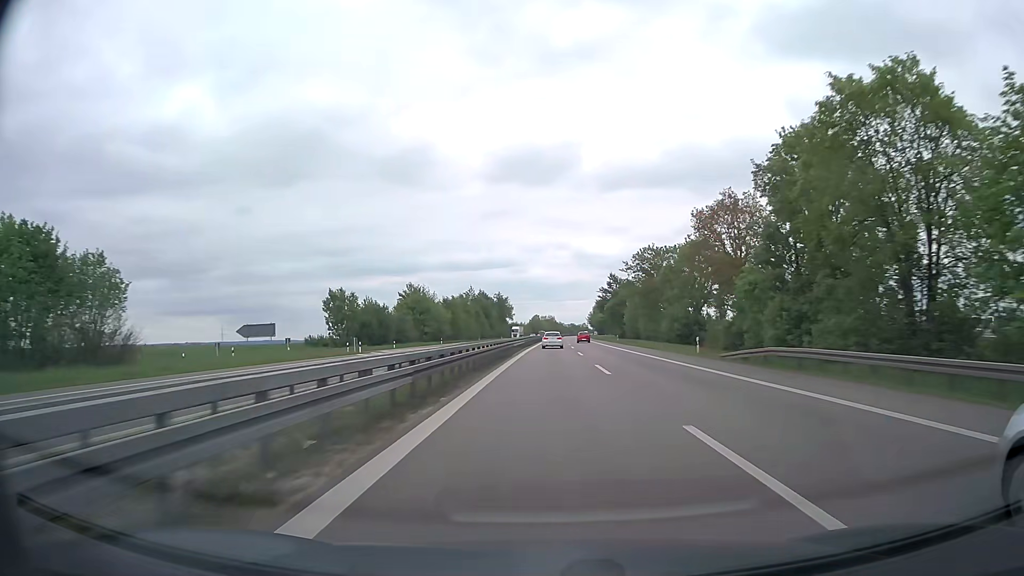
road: trunk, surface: asphalt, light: Day
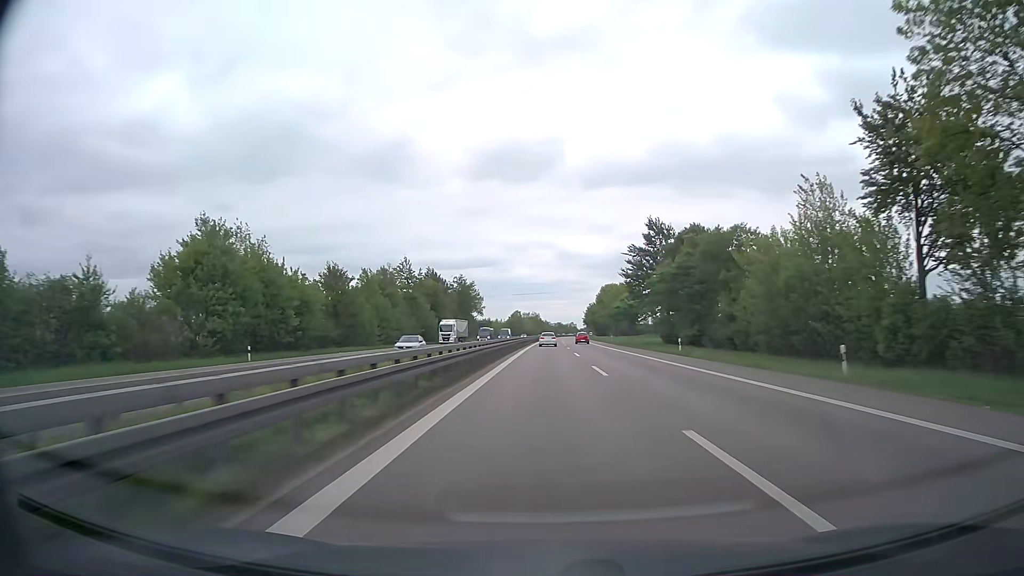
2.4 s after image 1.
(+0.8, +72.9) m; +1°
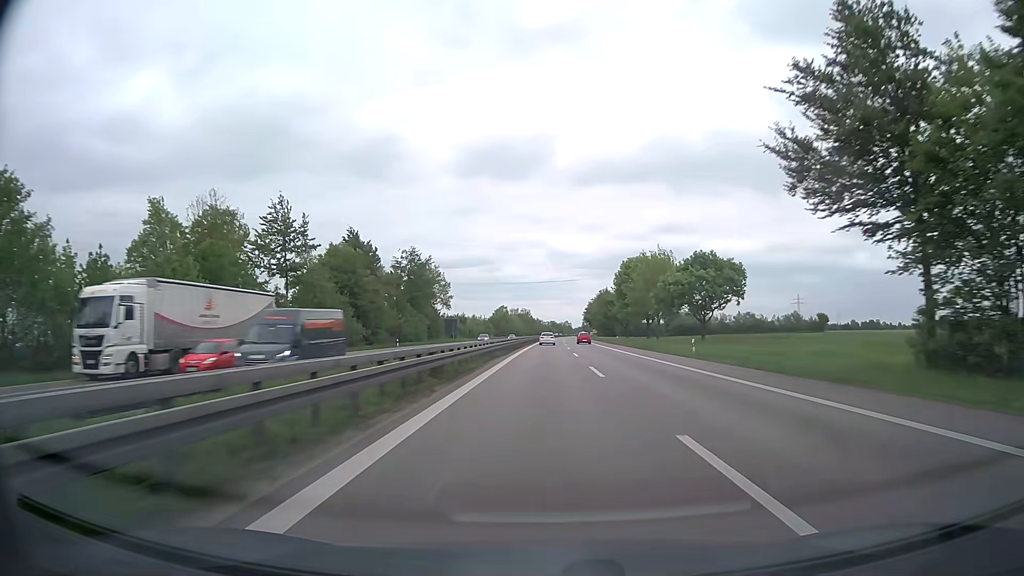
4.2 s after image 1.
(+0.4, +54.8) m; +1°
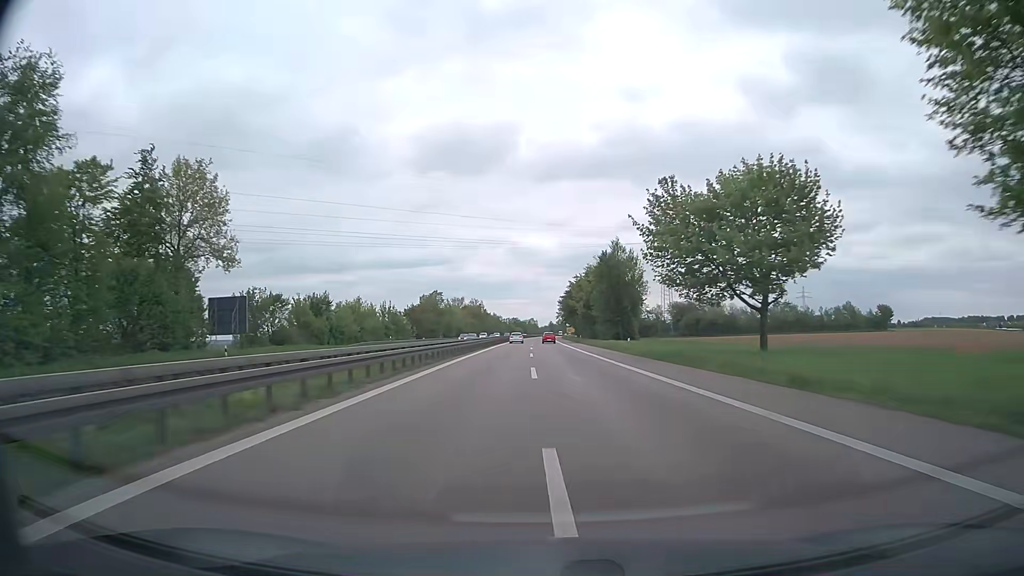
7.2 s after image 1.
(+2.5, +91.5) m; +3°
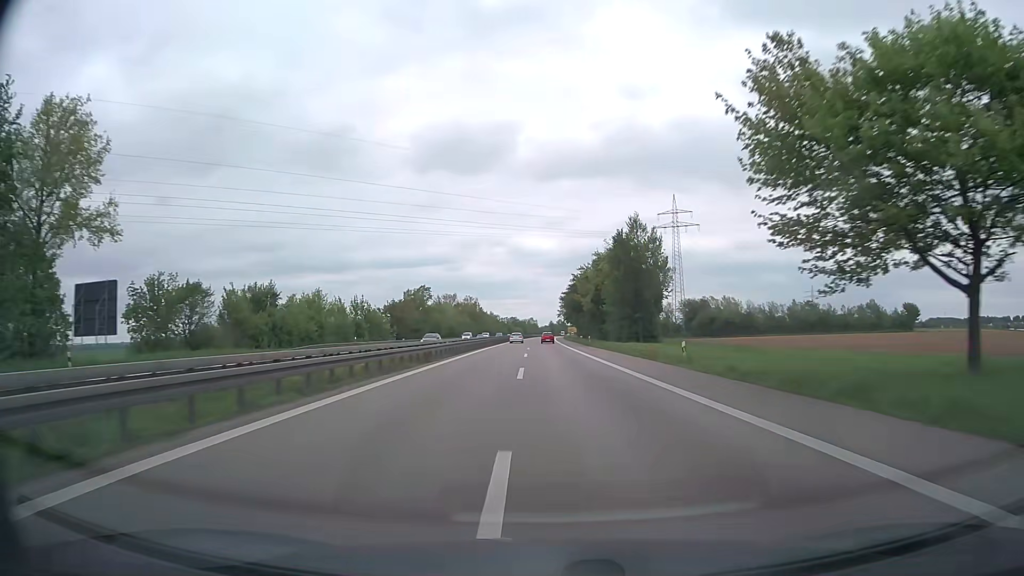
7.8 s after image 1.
(0.0, +18.3) m; 0°
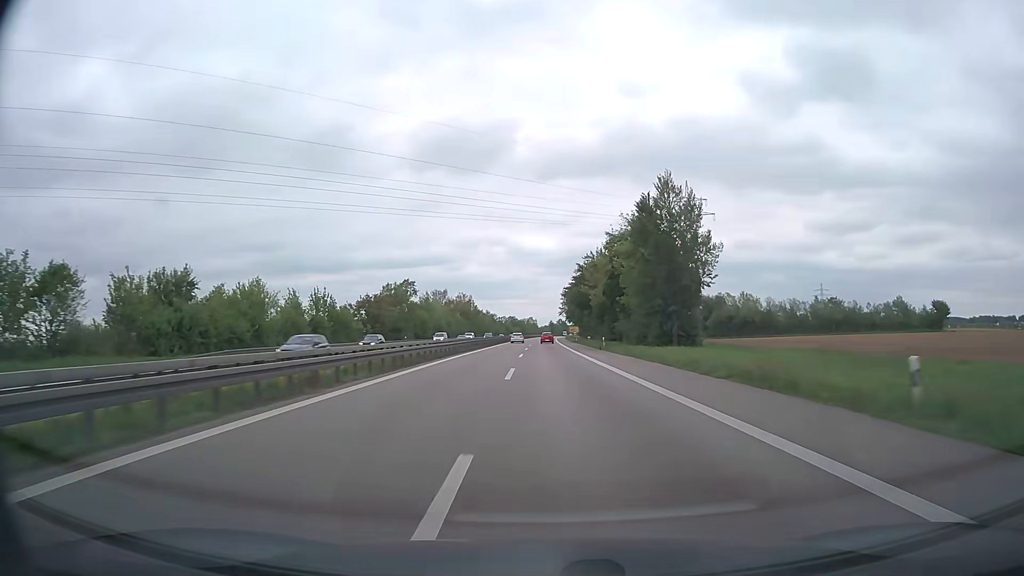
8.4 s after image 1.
(0.0, +18.3) m; 0°
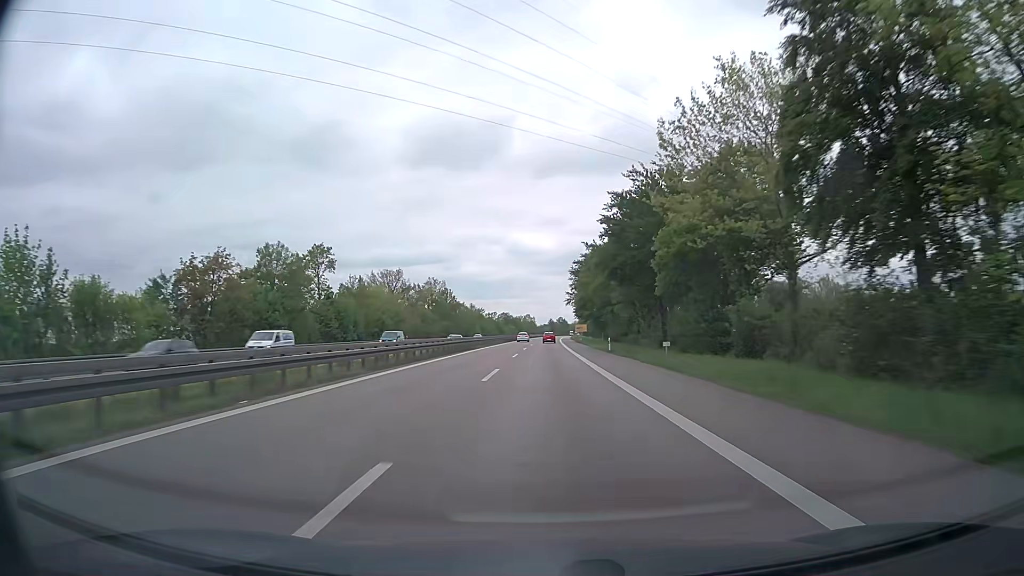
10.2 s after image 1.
(+0.1, +54.9) m; 0°
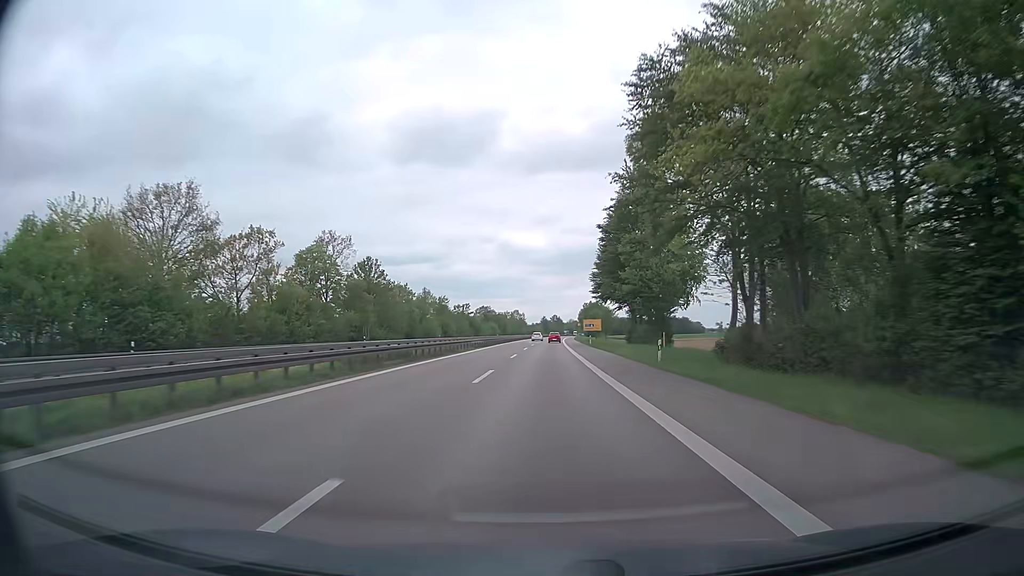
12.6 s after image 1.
(+0.6, +73.3) m; +1°
(0, +10) (0, +20) (0, +30) (0, +40) (0, +50) (+1, +60) (+1, +70) (+1, +80) (+1, +90) (+2, +100) m
